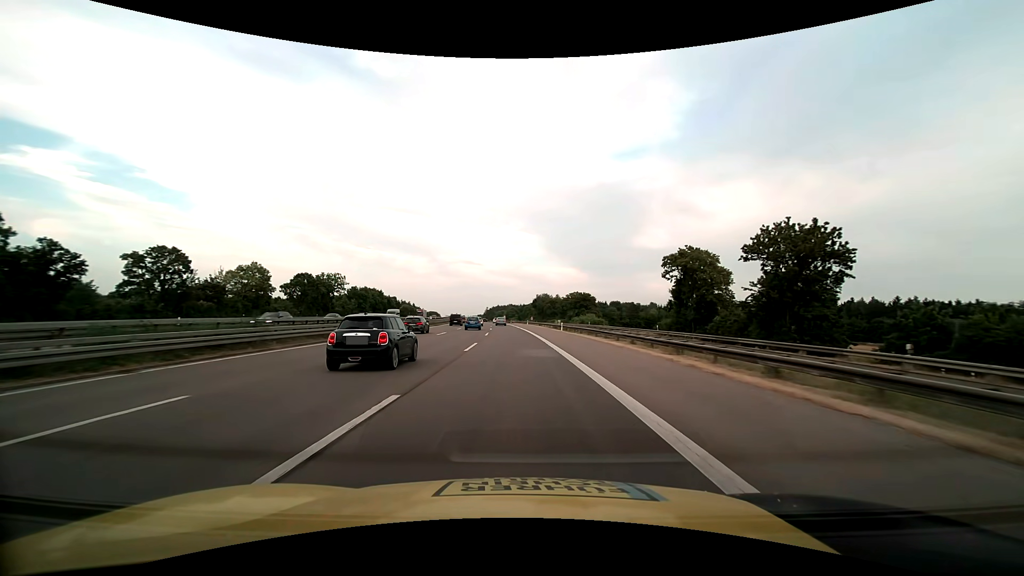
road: motorway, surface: asphalt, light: Day
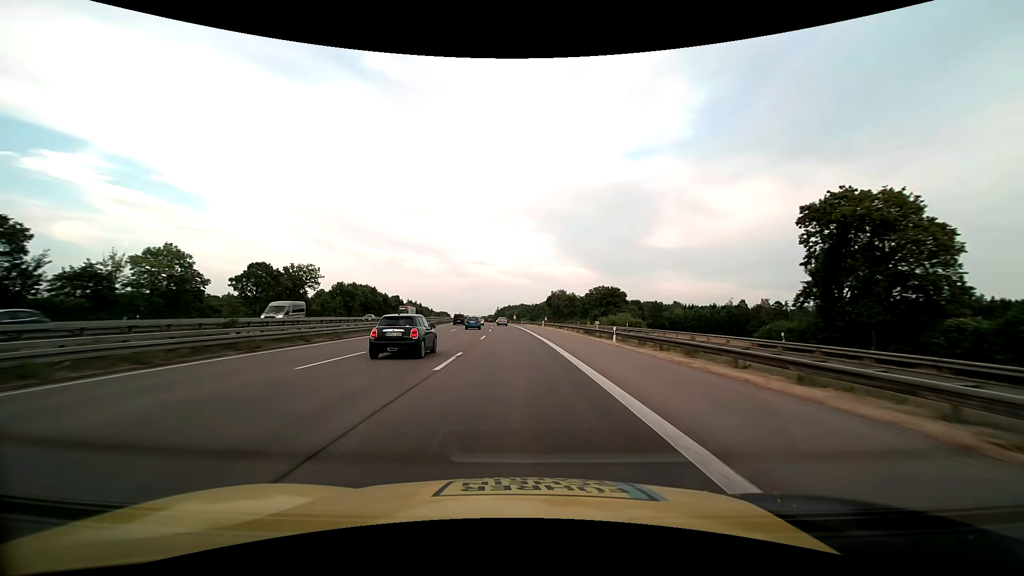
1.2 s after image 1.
(-0.3, +25.7) m; -1°
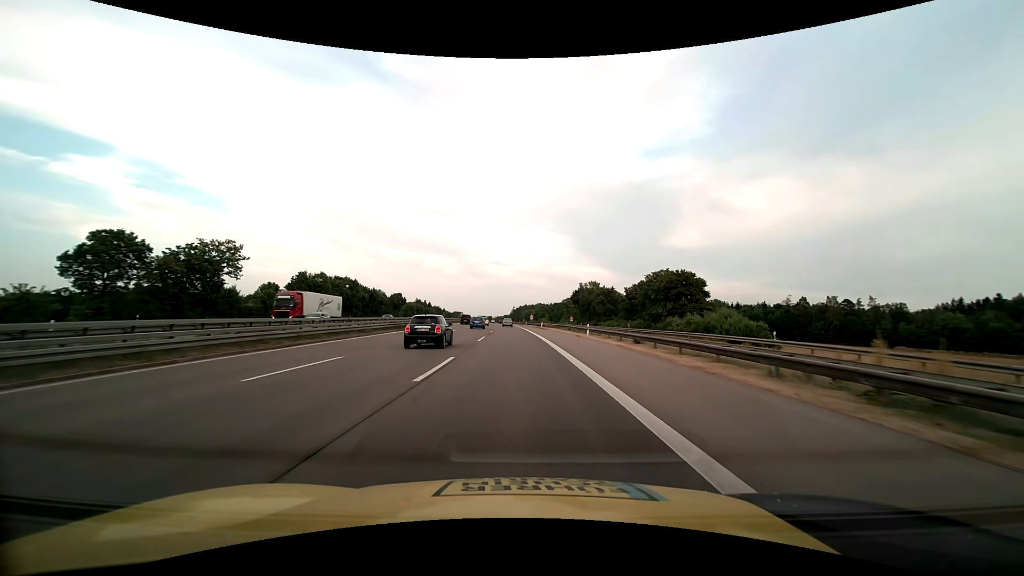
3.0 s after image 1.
(-0.7, +38.5) m; -2°
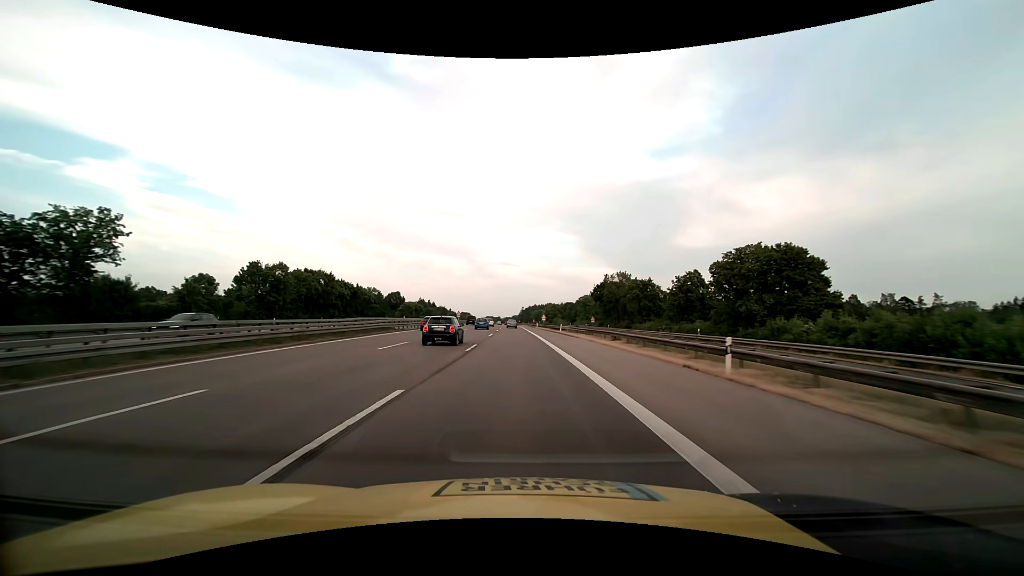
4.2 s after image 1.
(-0.3, +25.7) m; -1°
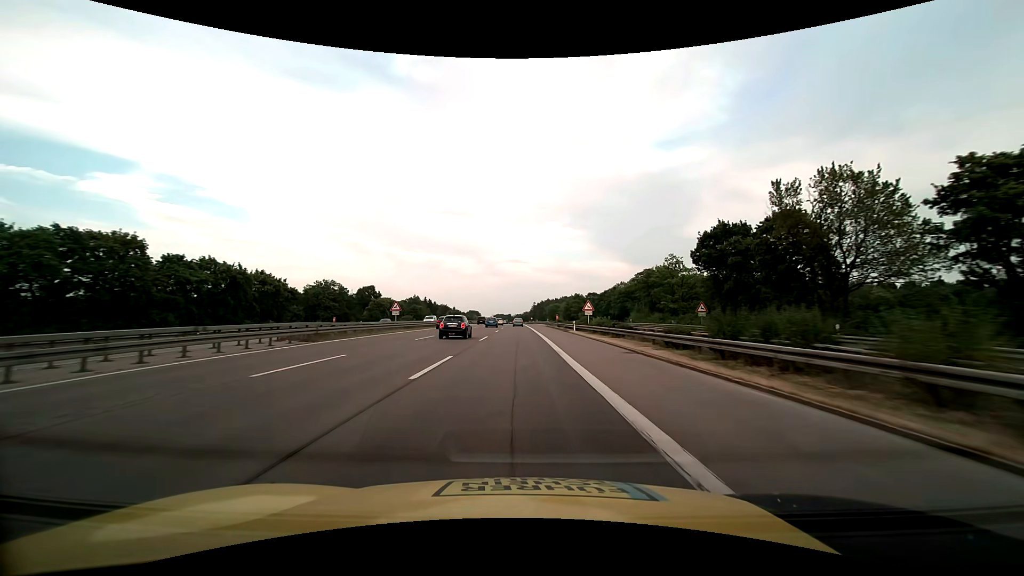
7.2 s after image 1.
(-0.7, +64.3) m; -1°
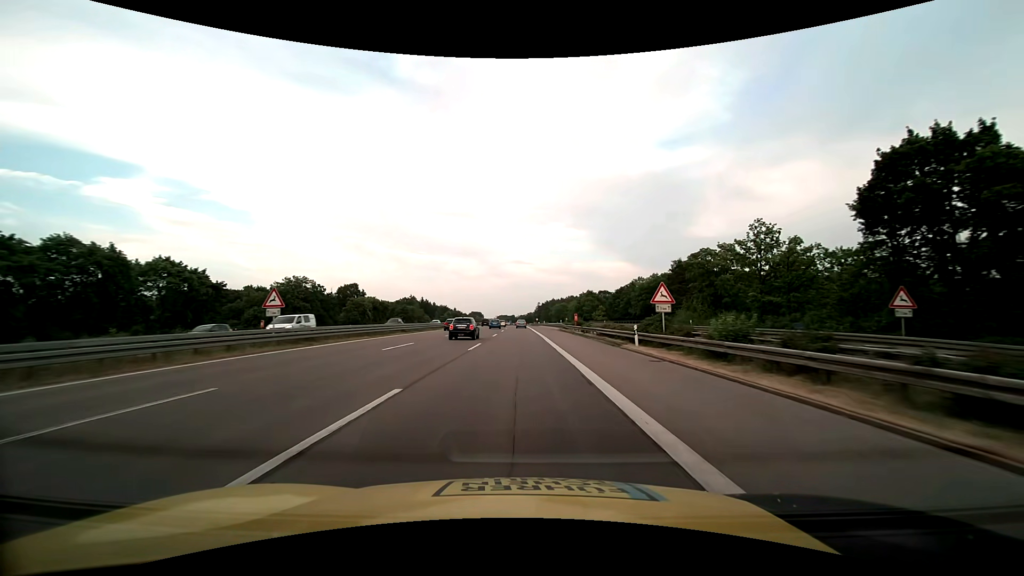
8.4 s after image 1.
(-0.2, +25.8) m; -1°
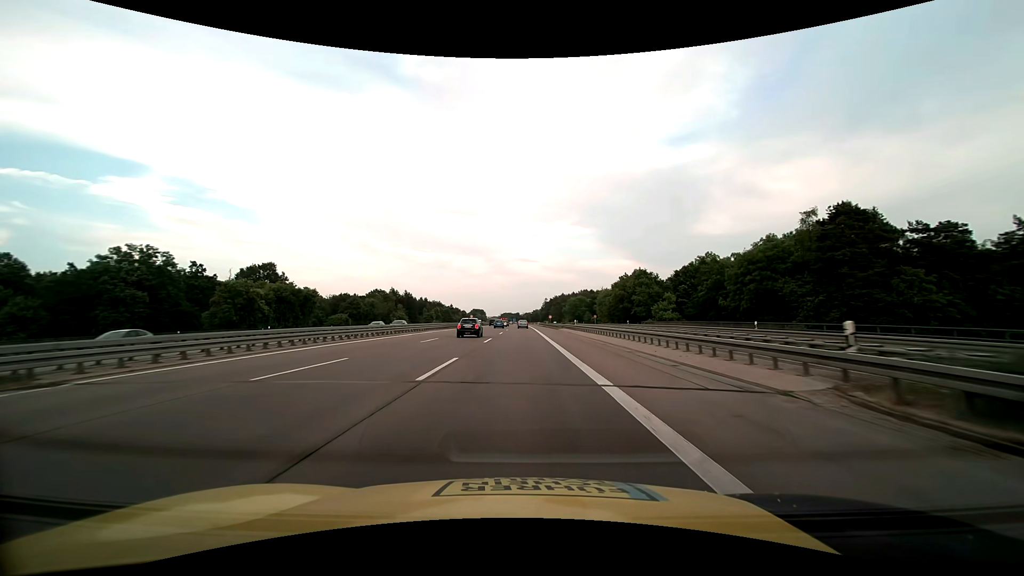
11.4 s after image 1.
(-0.3, +64.6) m; -1°
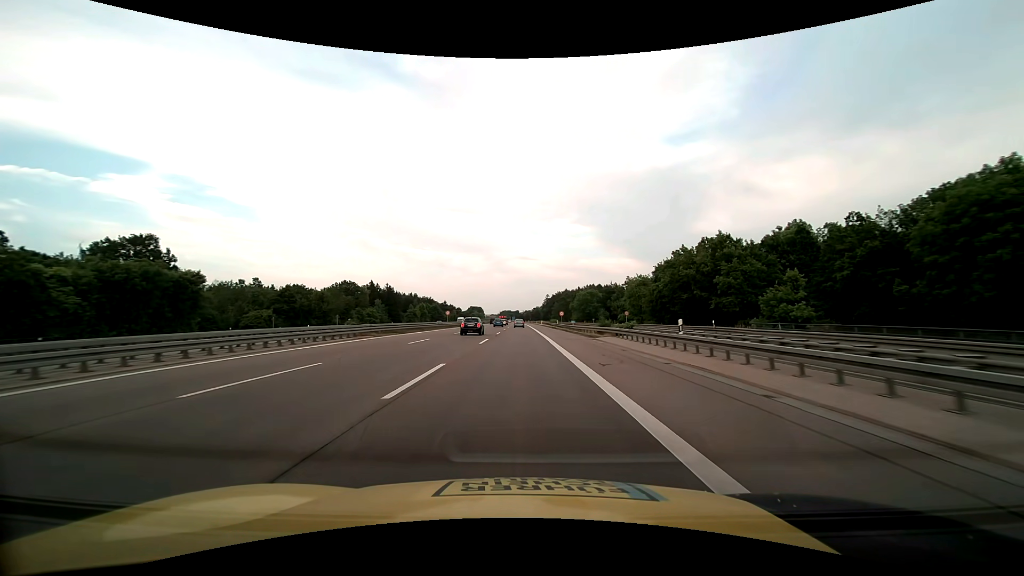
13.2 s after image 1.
(0.0, +38.7) m; 0°
